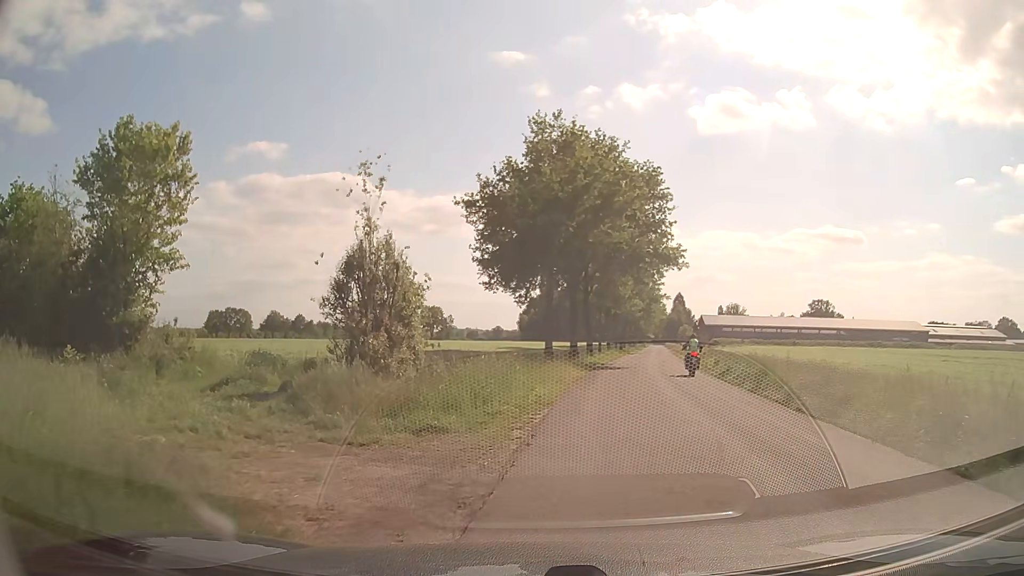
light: Day
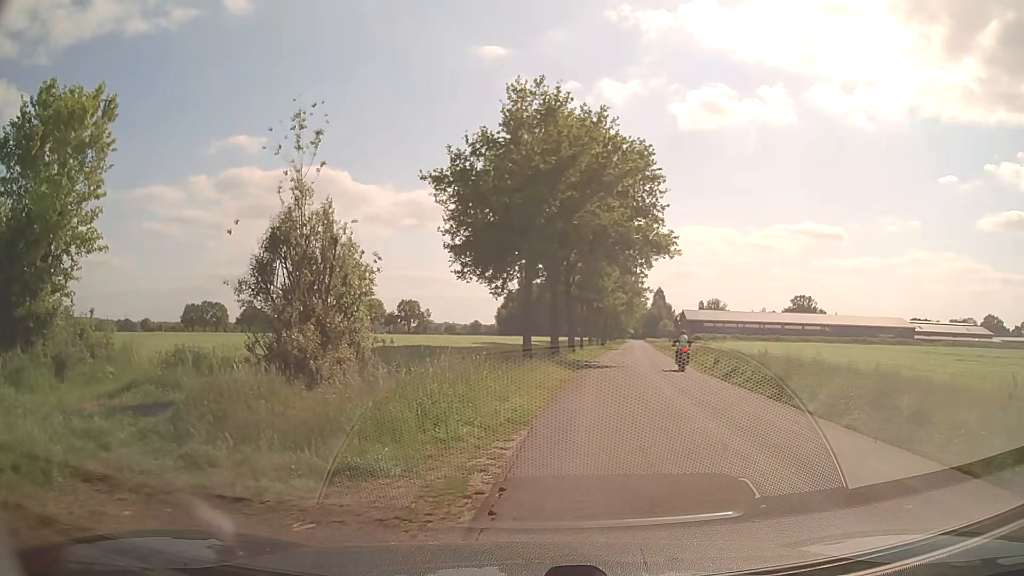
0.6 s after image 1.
(0.0, +3.4) m; +1°
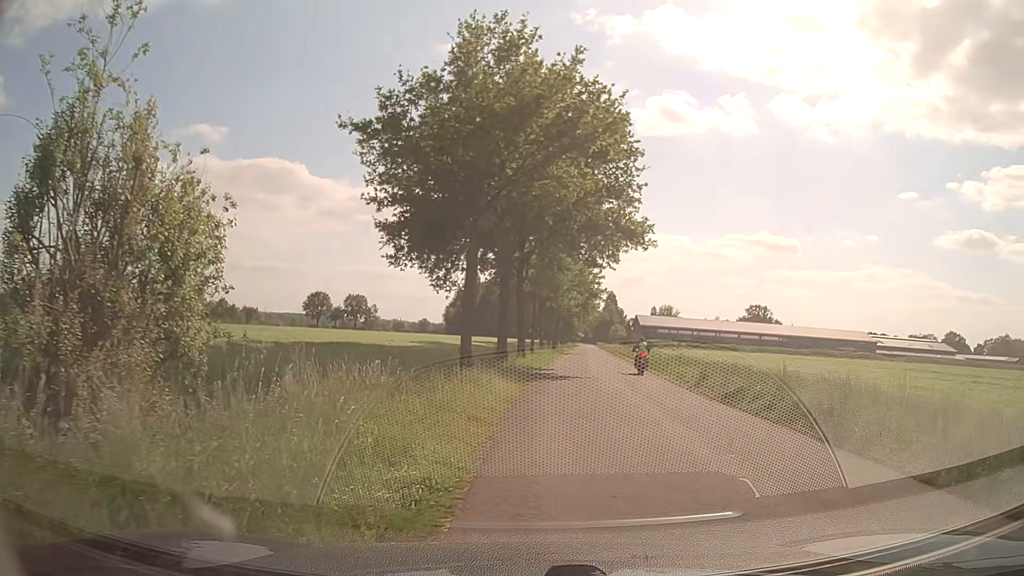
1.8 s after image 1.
(+0.1, +5.5) m; +3°
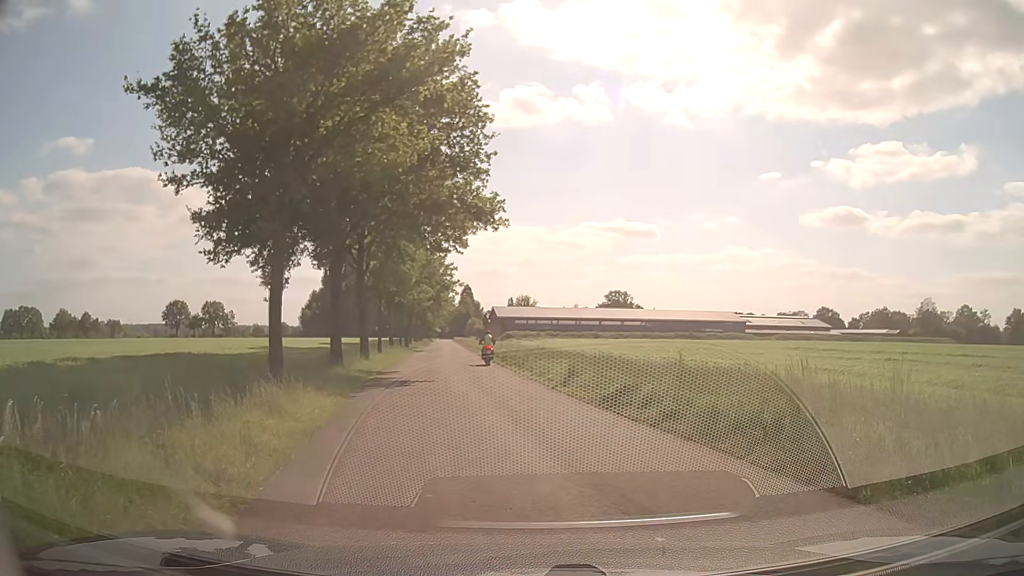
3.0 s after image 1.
(+0.5, +3.7) m; +14°
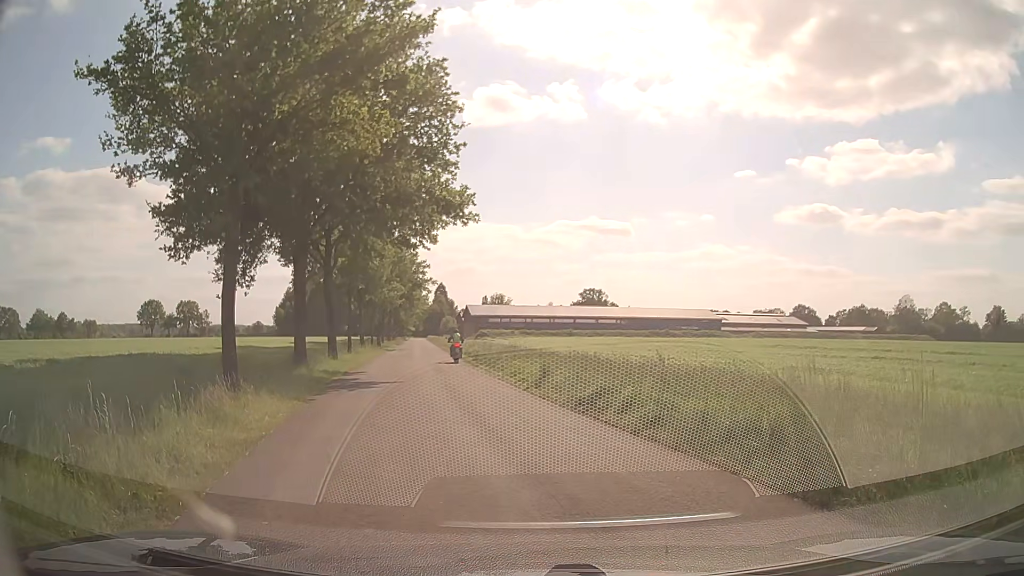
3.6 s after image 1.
(0.0, +1.0) m; +2°
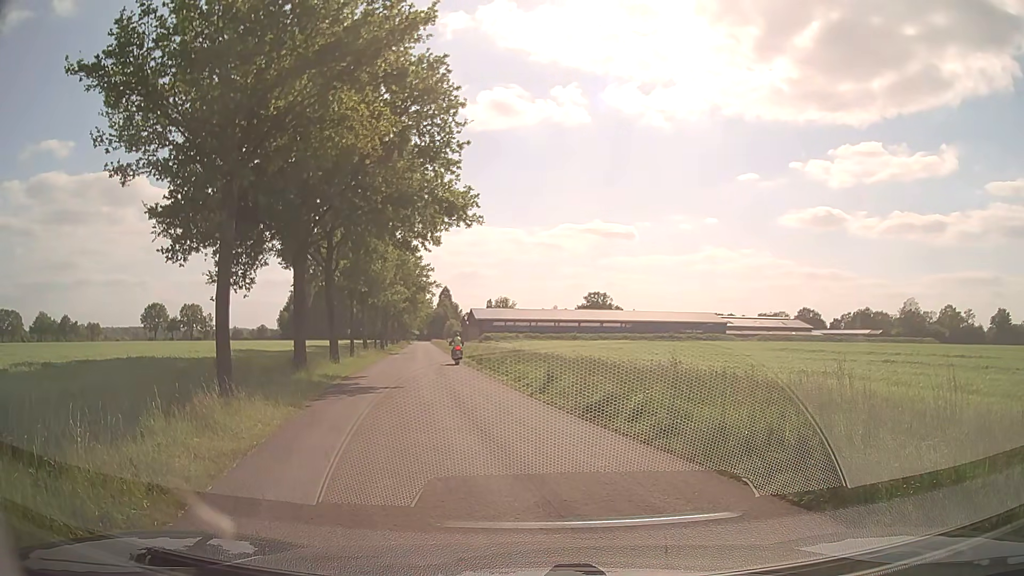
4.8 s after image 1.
(0.0, +0.5) m; 0°
